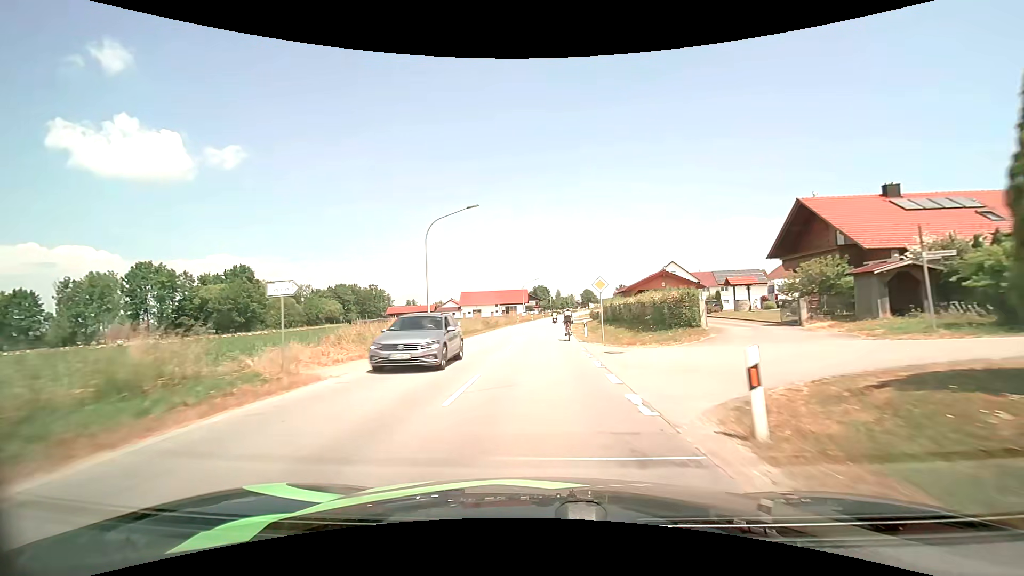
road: secondary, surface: asphalt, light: Day
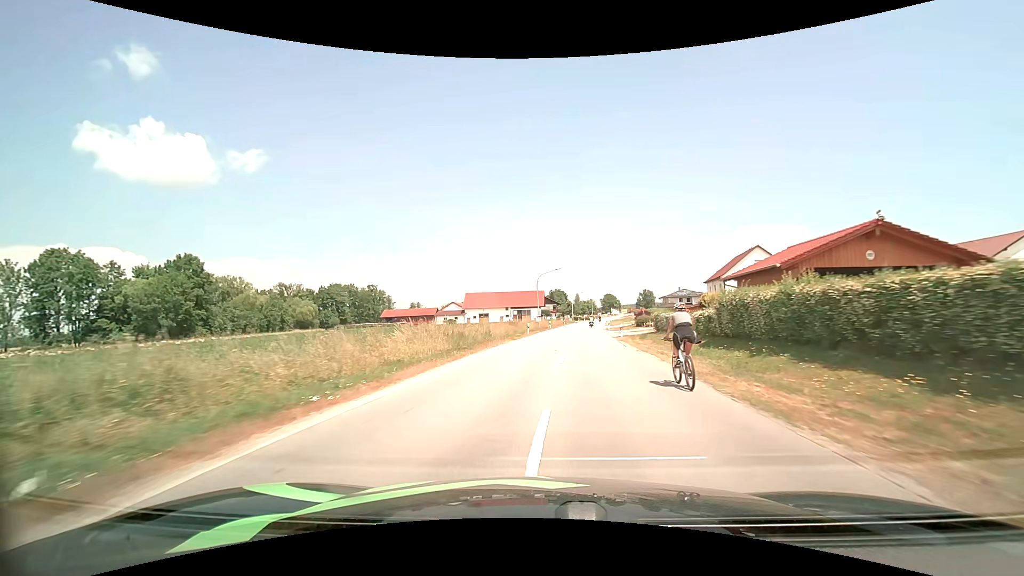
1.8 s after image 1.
(-0.7, +28.3) m; -2°
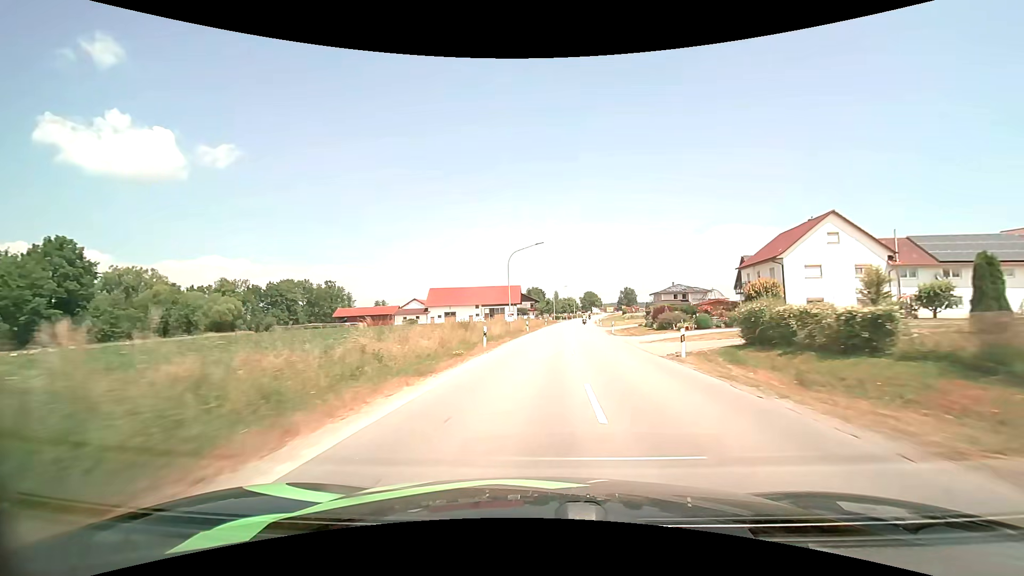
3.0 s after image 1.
(+0.4, +21.3) m; +3°
(0, +10) (+1, +20) (+1, +30) (+2, +40) (+3, +50) (+4, +60) (+6, +70) (+7, +80) (+8, +90) (+9, +100) m
